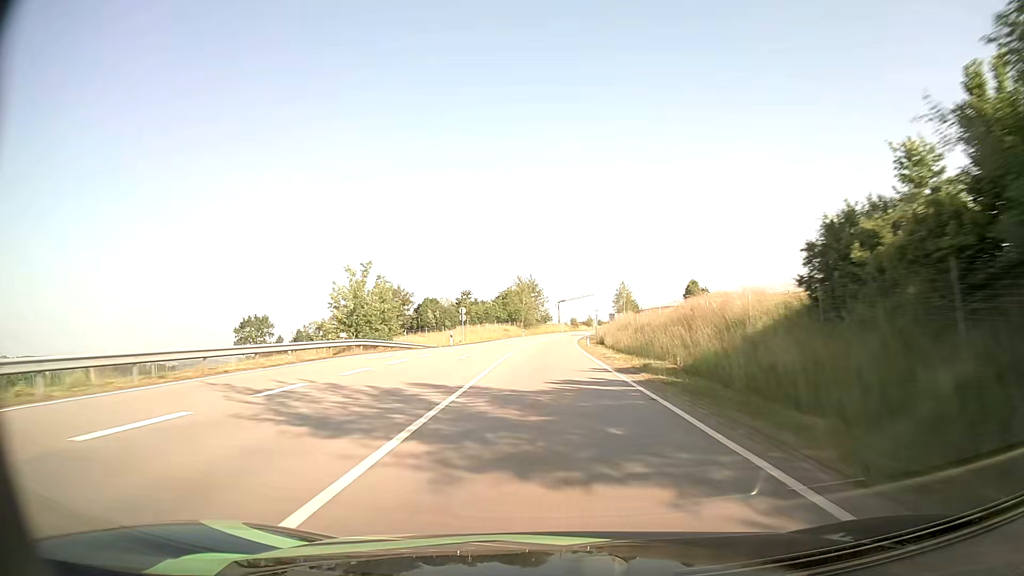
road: primary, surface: asphalt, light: Day
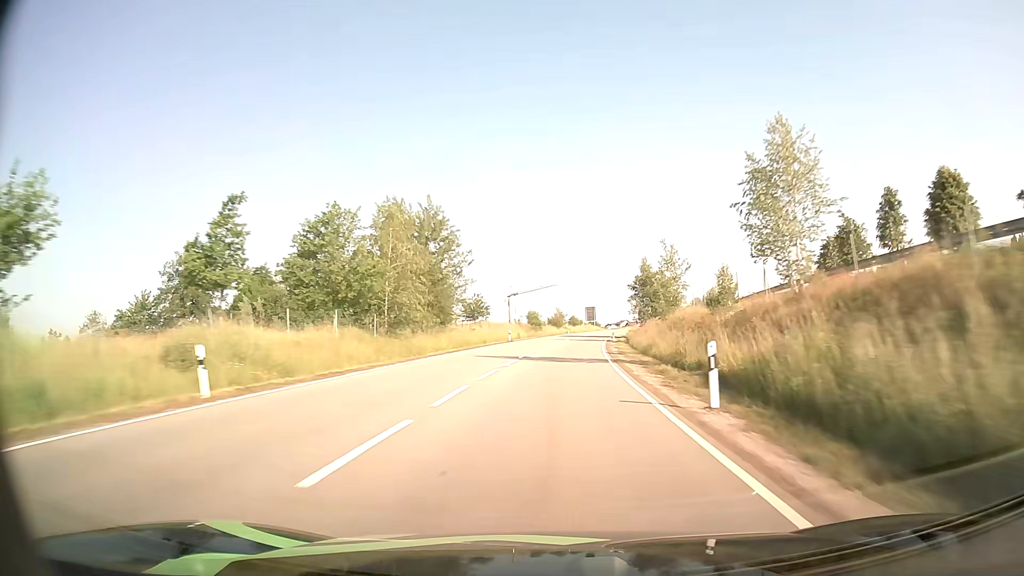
(+1.7, +87.2) m; +4°
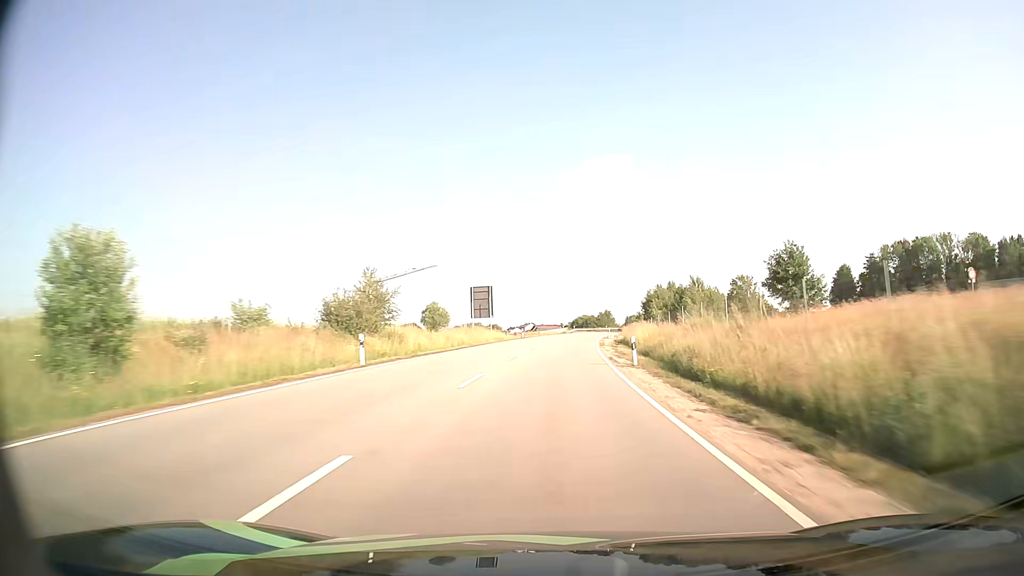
(+6.3, +86.8) m; +8°
(0, +10) (0, +20) (+1, +30) (+1, +40) (+2, +50) (+3, +60) (+4, +70) (+5, +80) (+6, +90) (+7, +100) m
